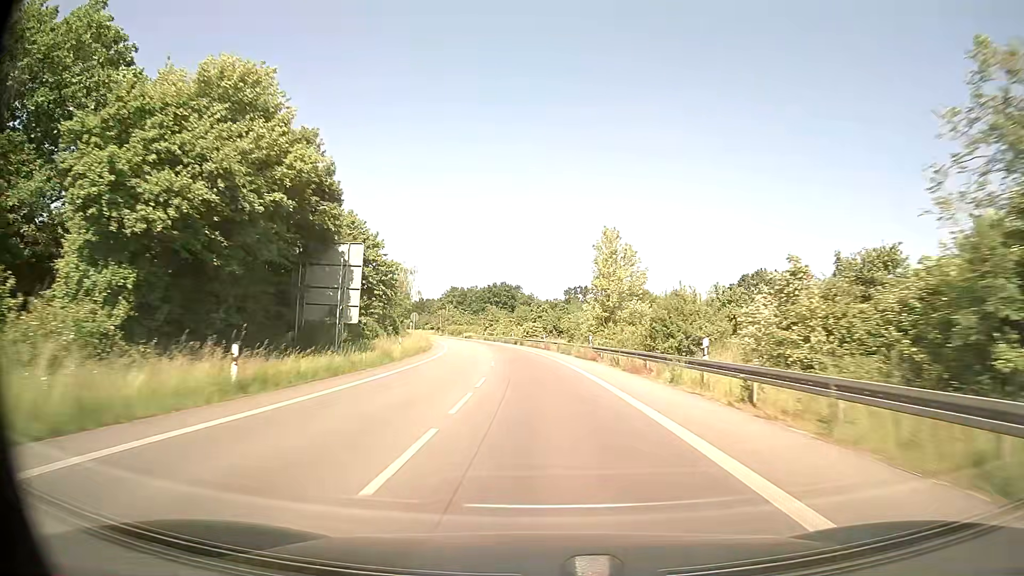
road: secondary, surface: asphalt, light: Day
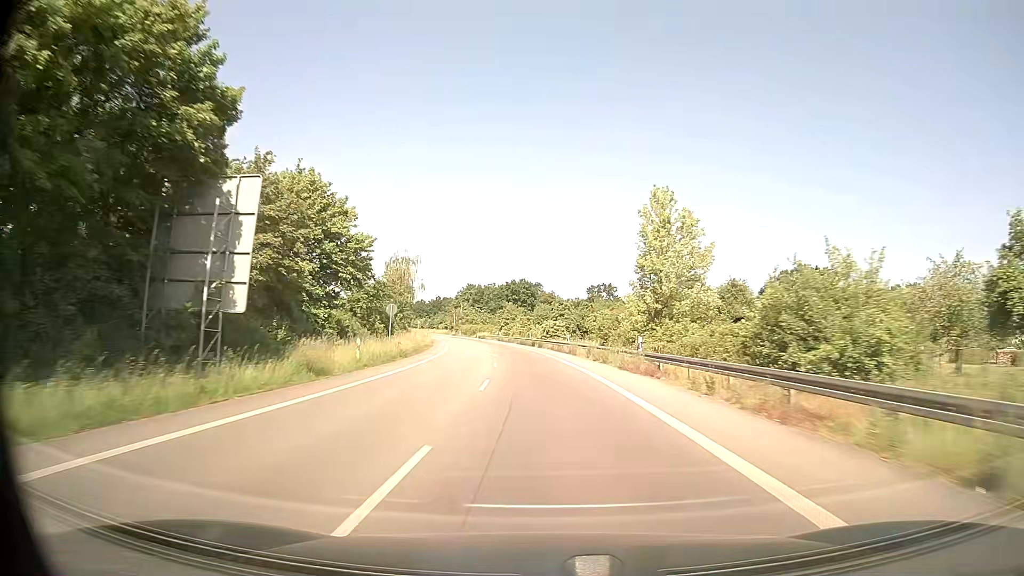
(-0.2, +13.6) m; -2°
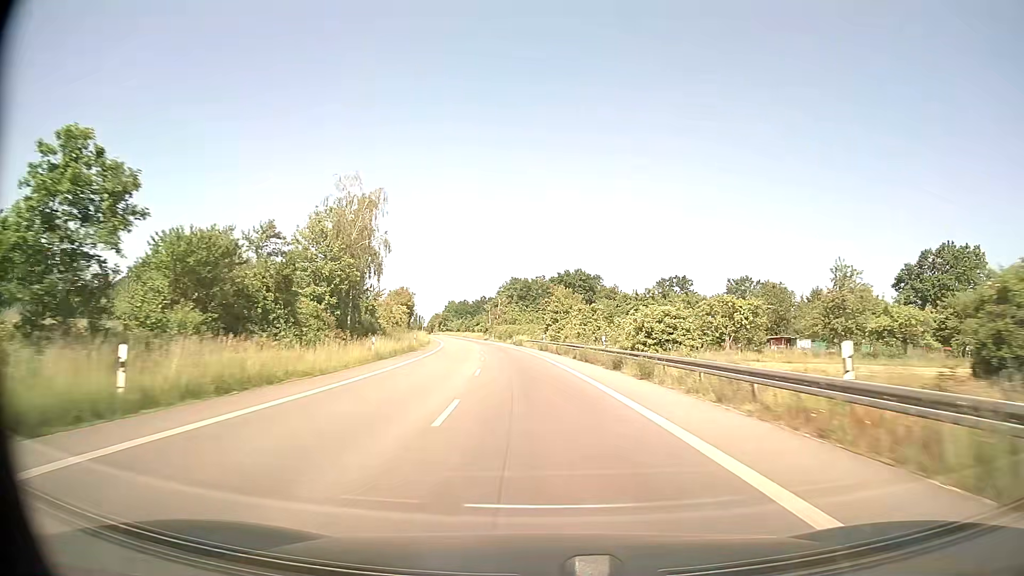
(-1.7, +42.8) m; -5°
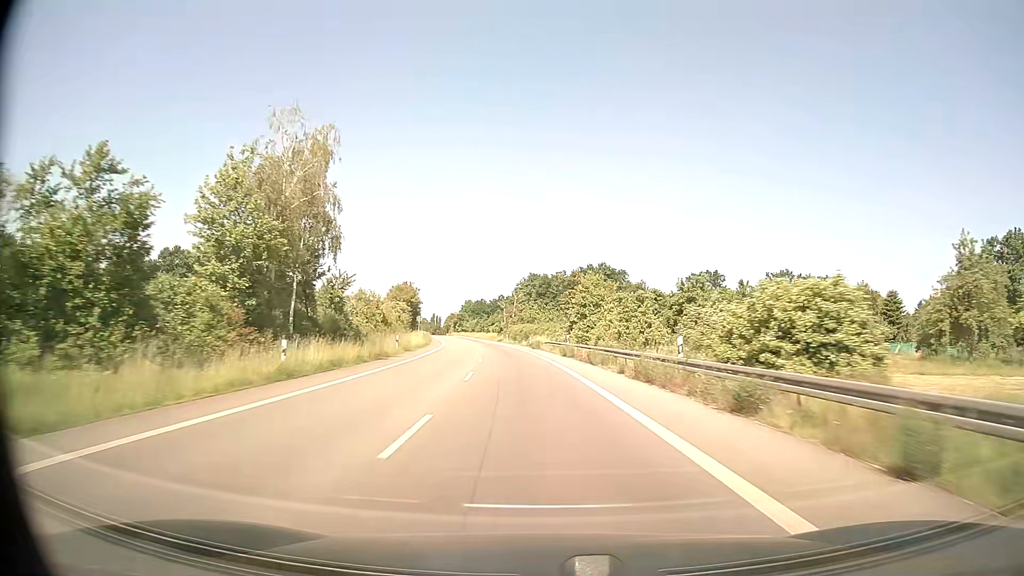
(-0.2, +14.9) m; -2°
(0, +10) (0, +20) (-1, +30) (-2, +40) (-3, +50) (-4, +60) (-5, +70) (-7, +80) (-8, +90) (-10, +99) m
